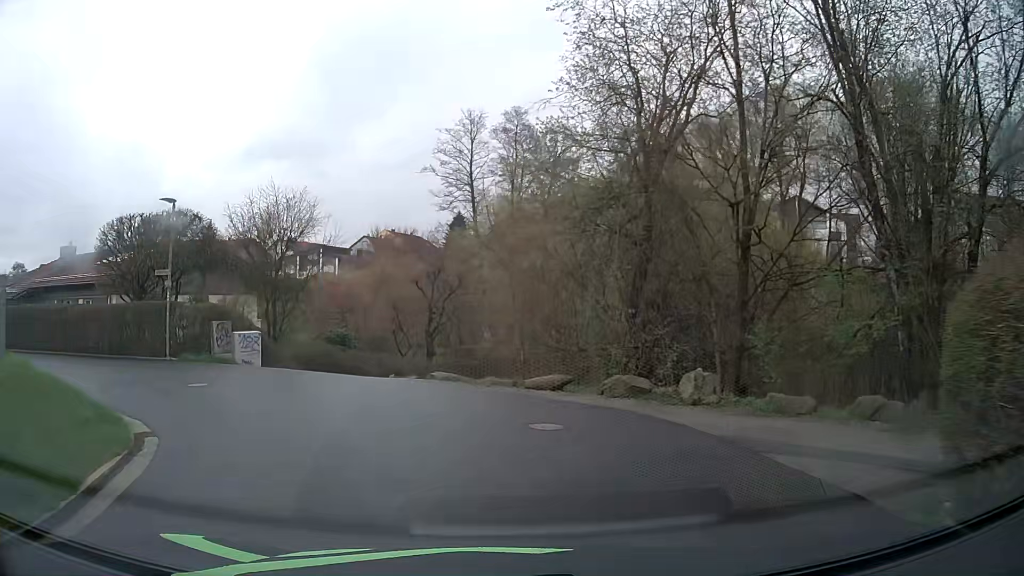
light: Day
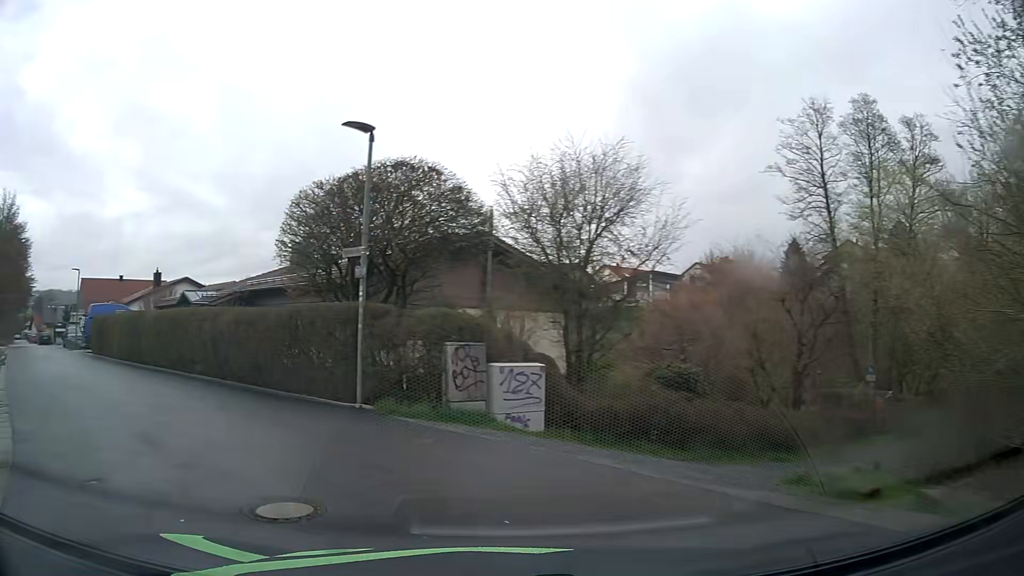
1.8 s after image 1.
(-1.9, +9.9) m; -25°
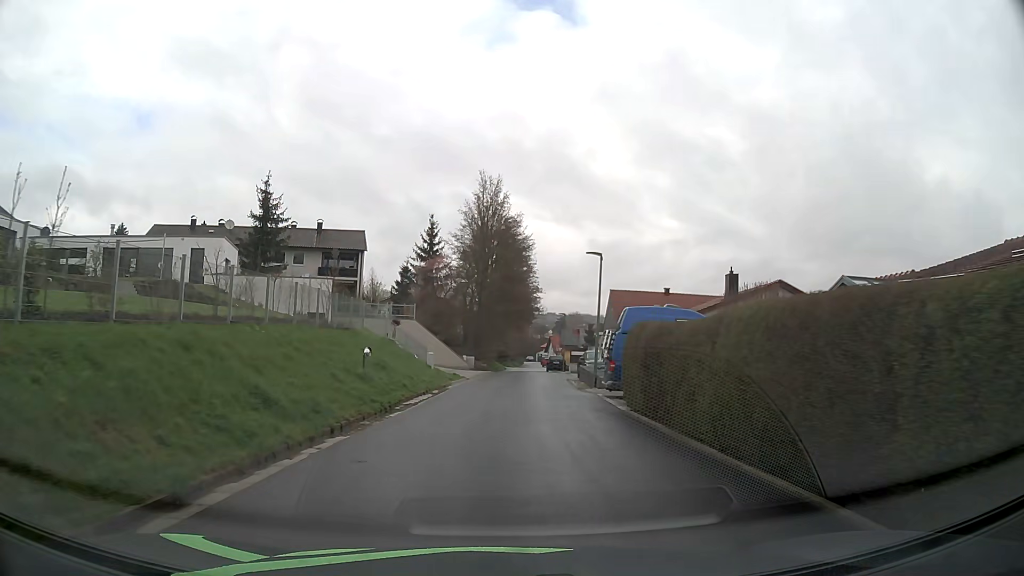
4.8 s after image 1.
(-10.3, +15.2) m; -49°
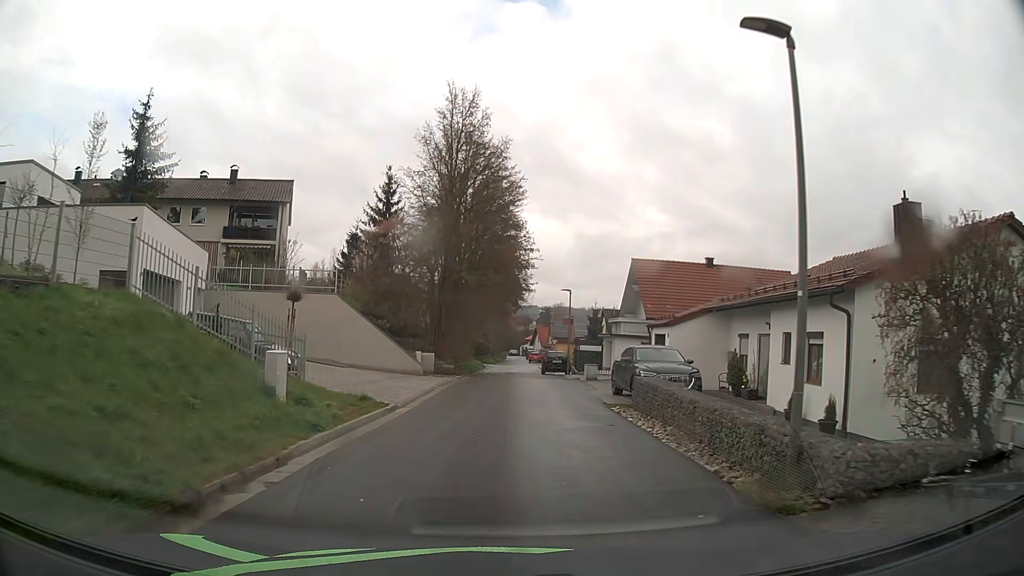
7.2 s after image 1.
(+0.3, +18.7) m; +2°
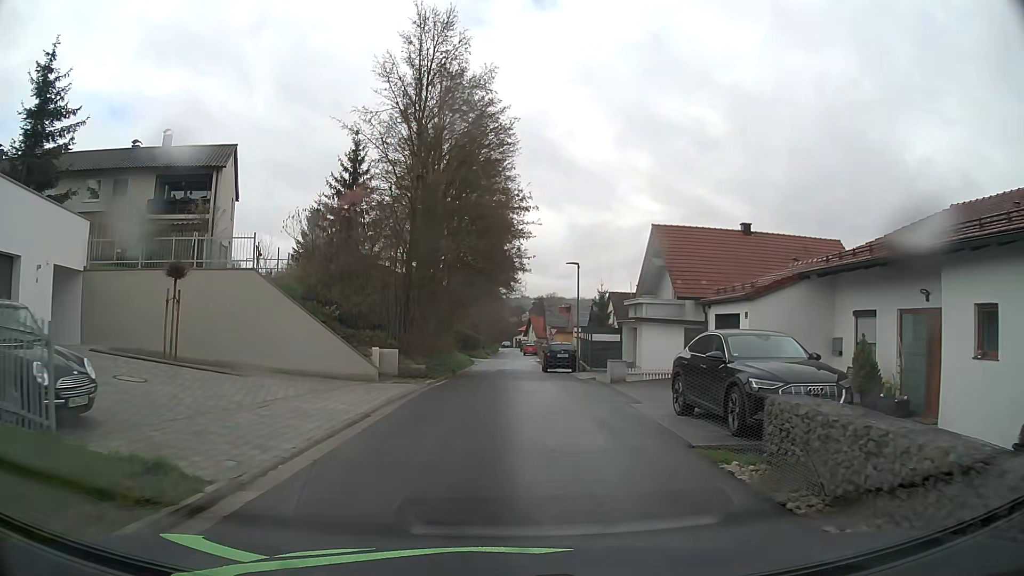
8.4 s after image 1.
(+0.1, +9.1) m; +1°
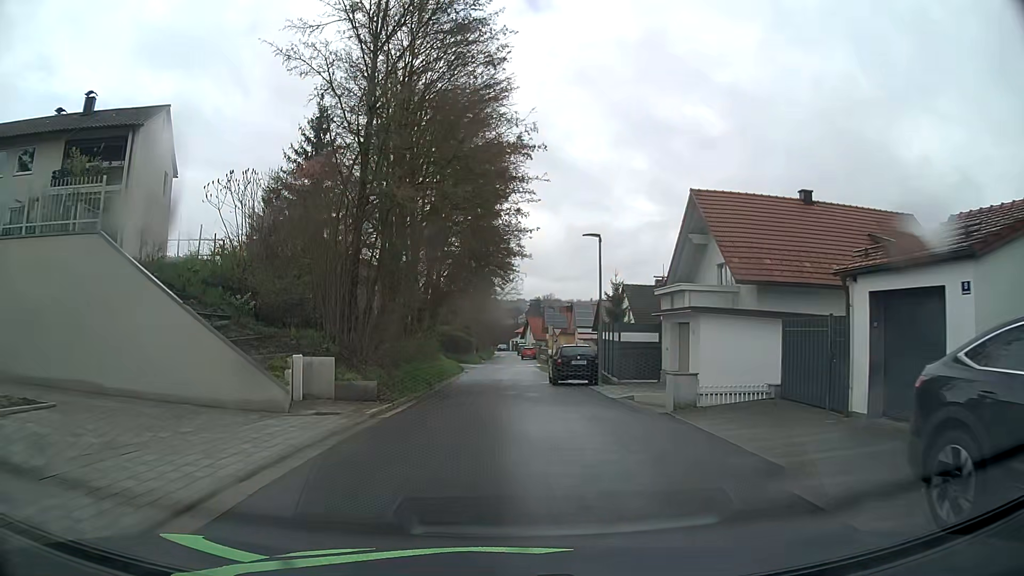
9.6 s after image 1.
(0.0, +8.7) m; 0°
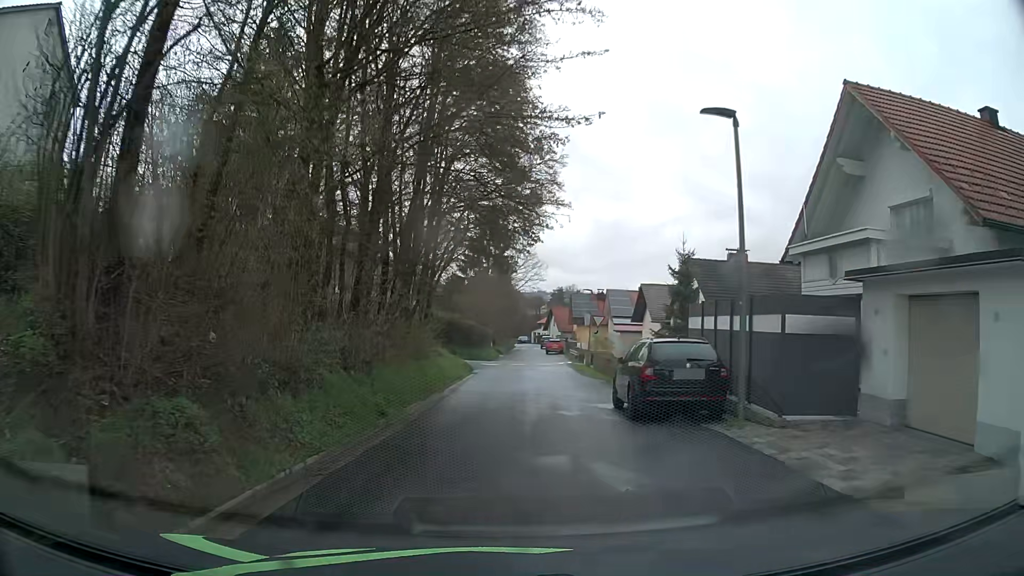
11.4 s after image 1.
(-0.2, +12.2) m; -2°
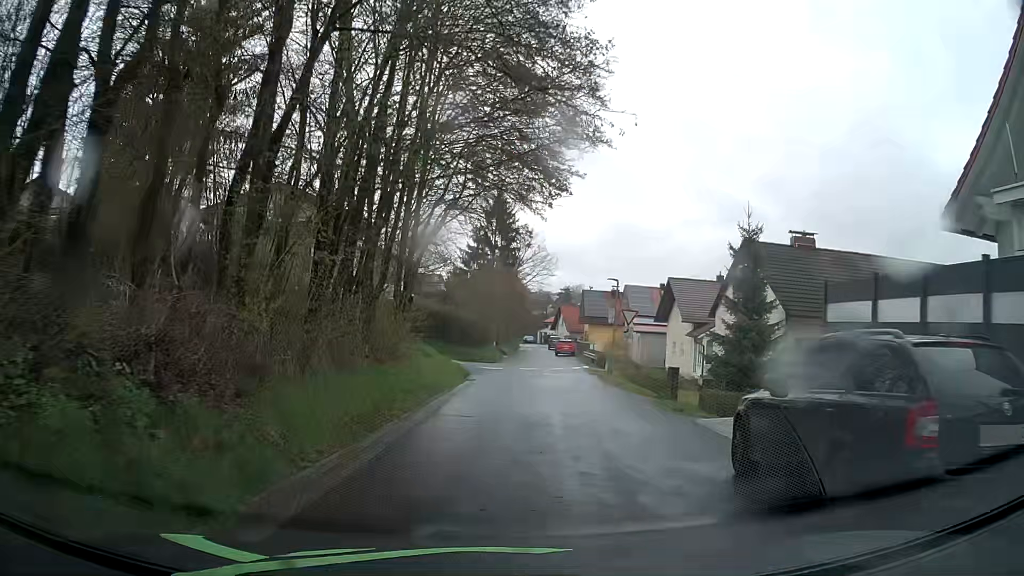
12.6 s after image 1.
(-0.1, +7.8) m; -1°
